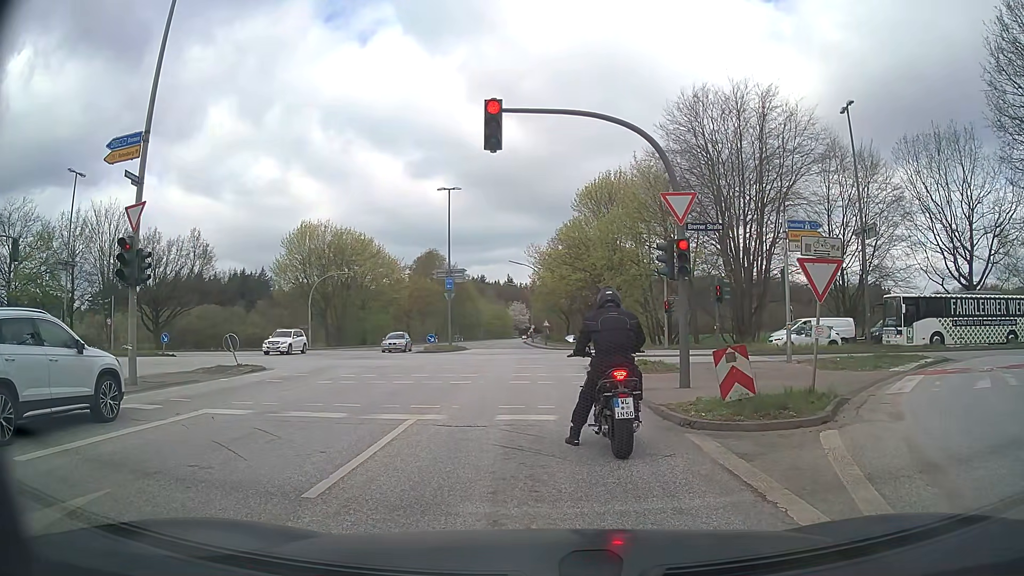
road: secondary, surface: asphalt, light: Day
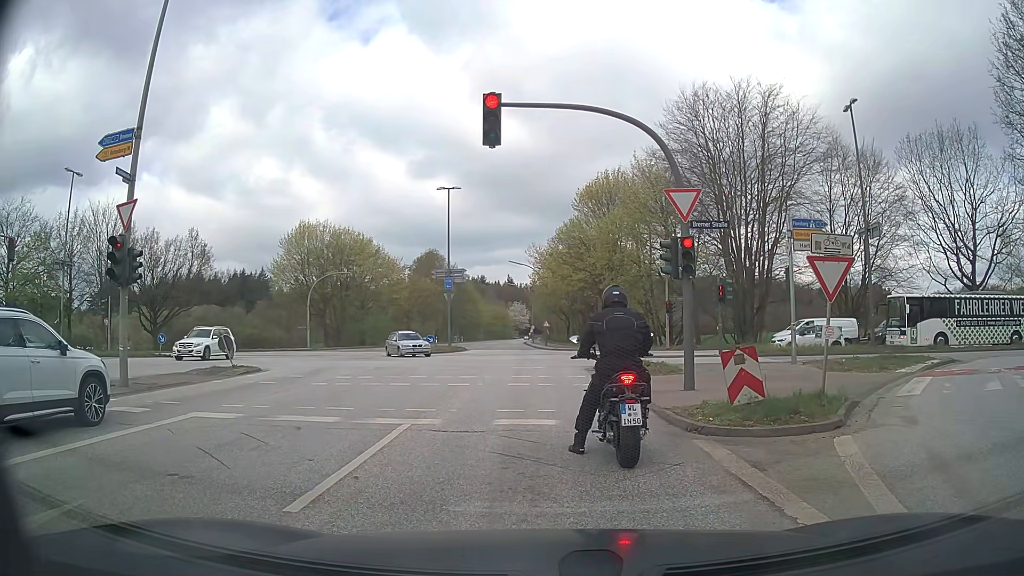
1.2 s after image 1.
(0.0, +0.4) m; 0°
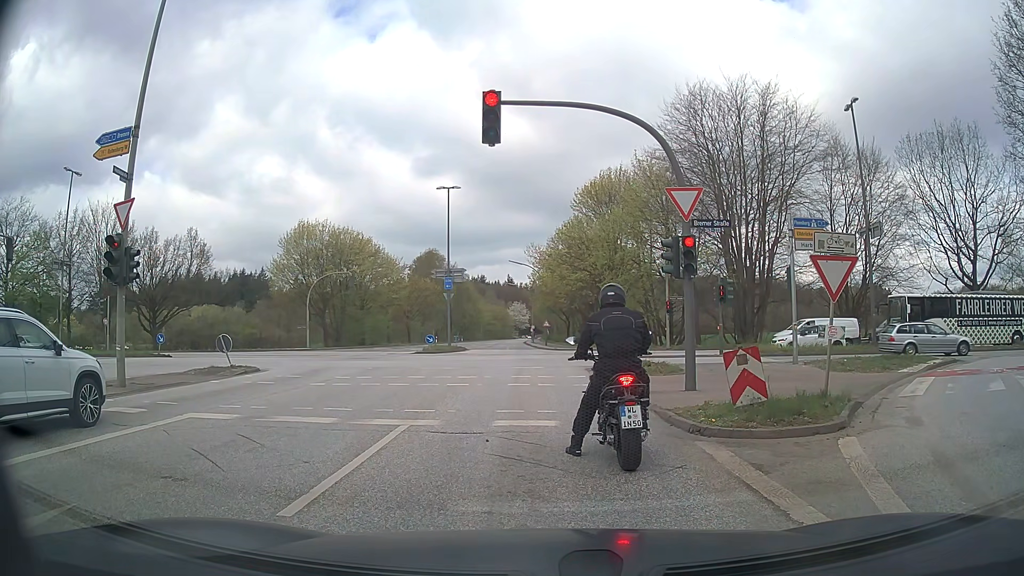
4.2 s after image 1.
(0.0, +0.2) m; 0°
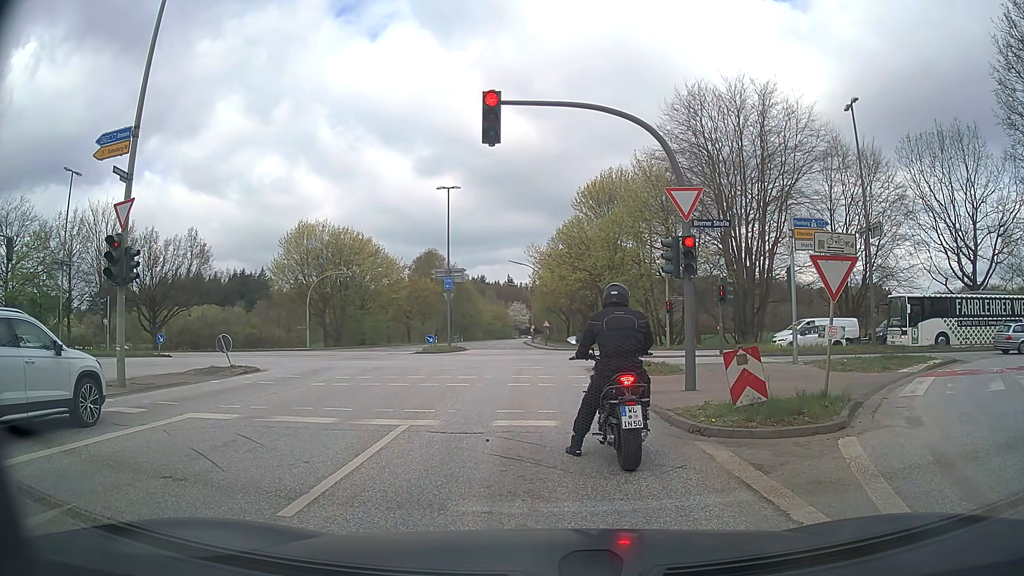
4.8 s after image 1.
(0.0, 0.0) m; 0°
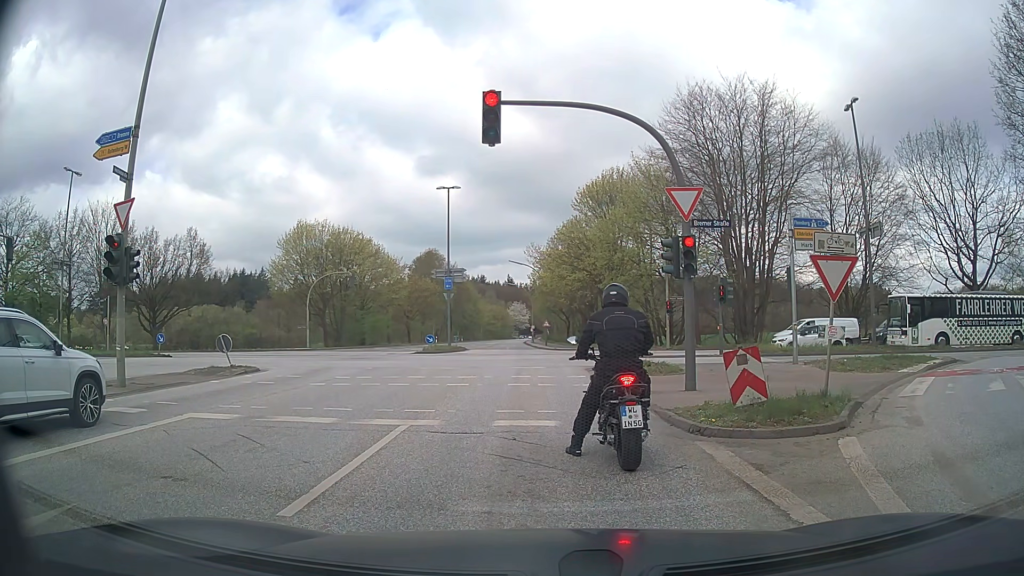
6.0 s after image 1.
(0.0, 0.0) m; 0°
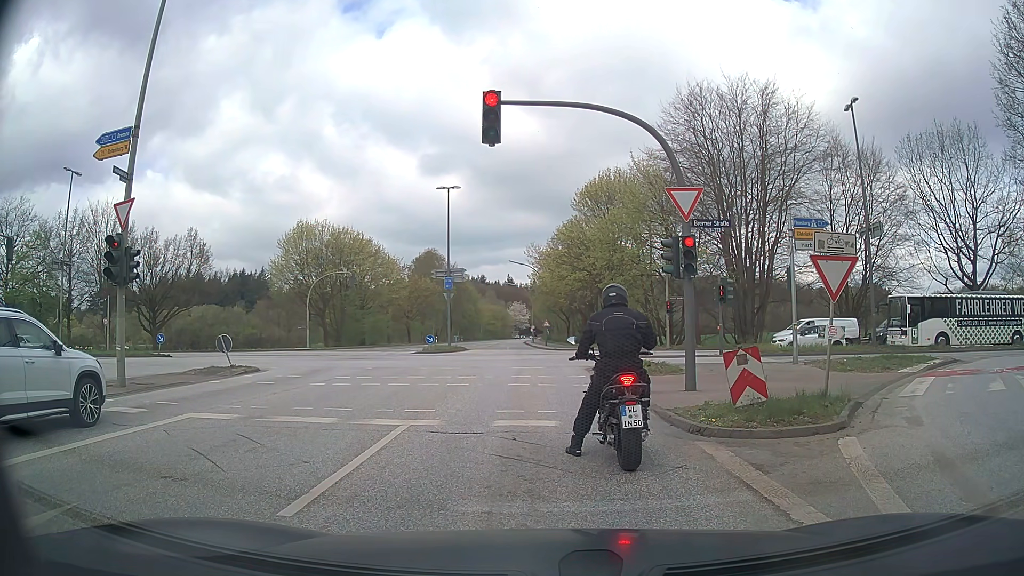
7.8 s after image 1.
(0.0, 0.0) m; 0°
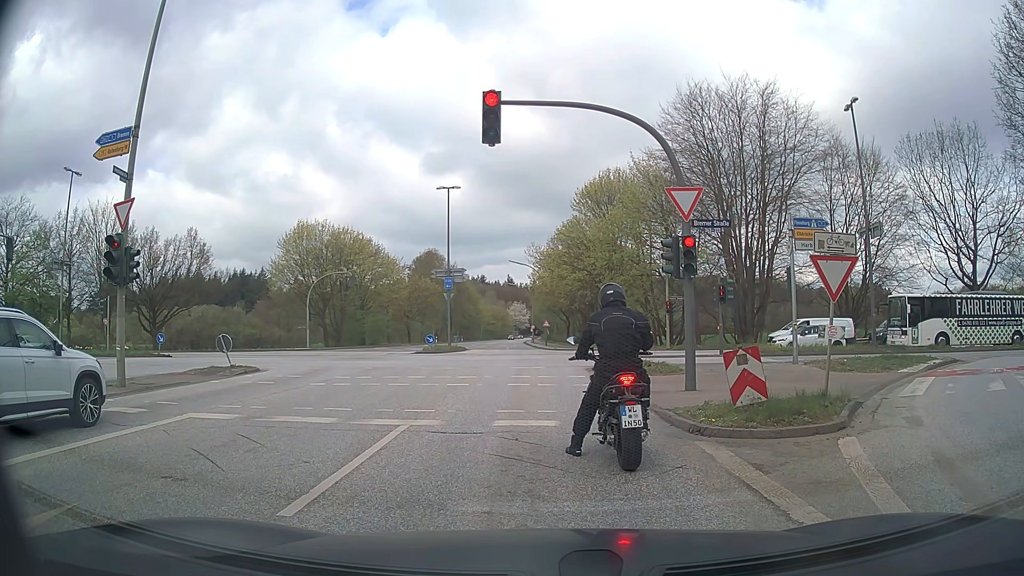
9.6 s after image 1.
(0.0, 0.0) m; 0°
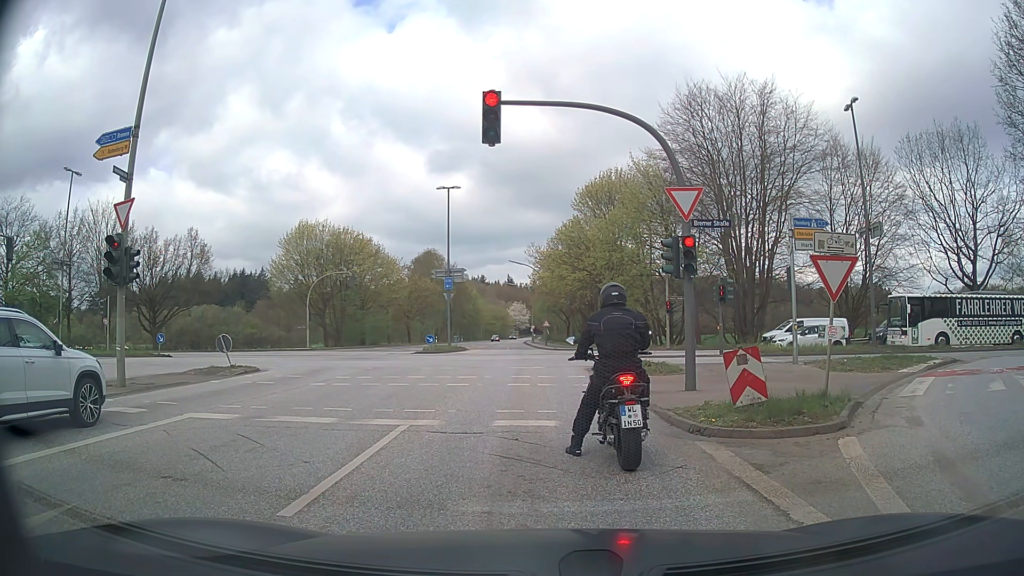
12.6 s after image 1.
(0.0, 0.0) m; 0°
